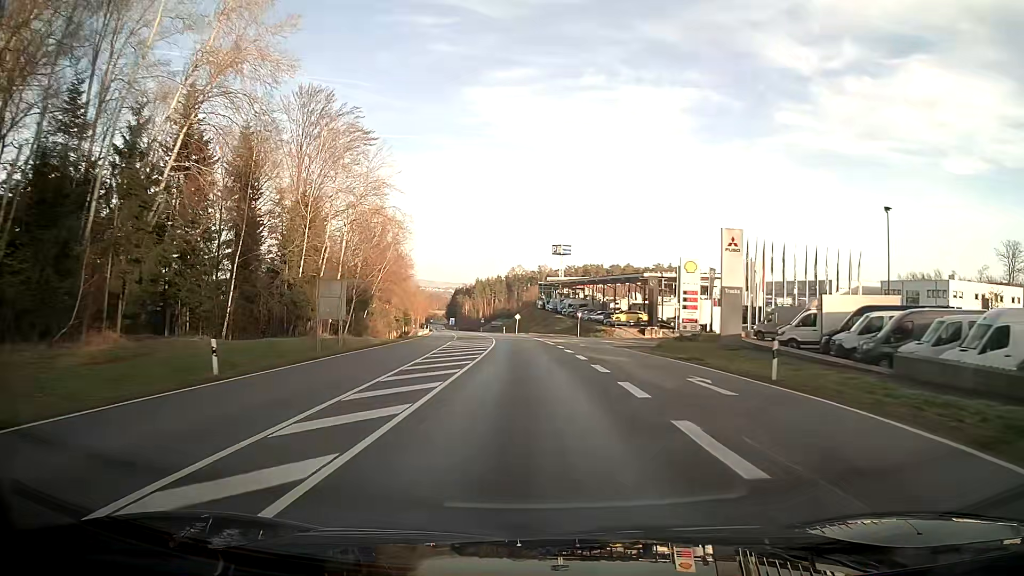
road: secondary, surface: asphalt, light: Day
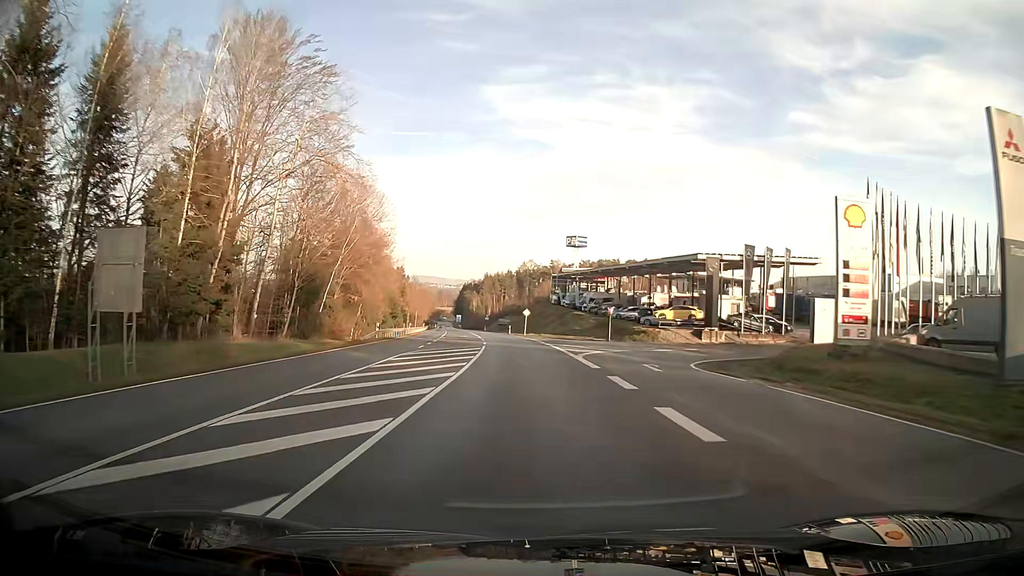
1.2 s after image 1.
(-0.1, +22.5) m; -1°
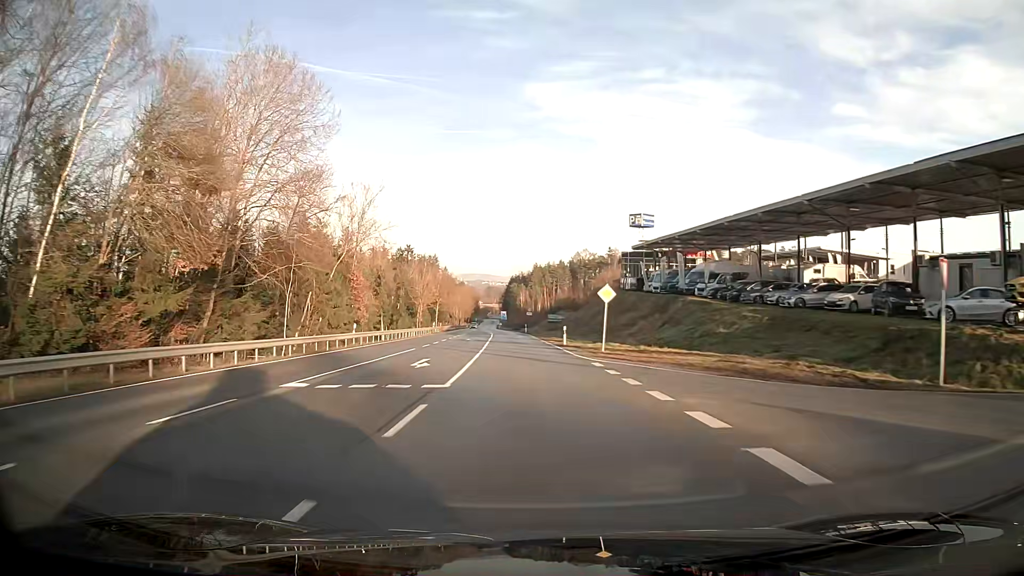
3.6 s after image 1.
(-1.7, +45.3) m; -5°
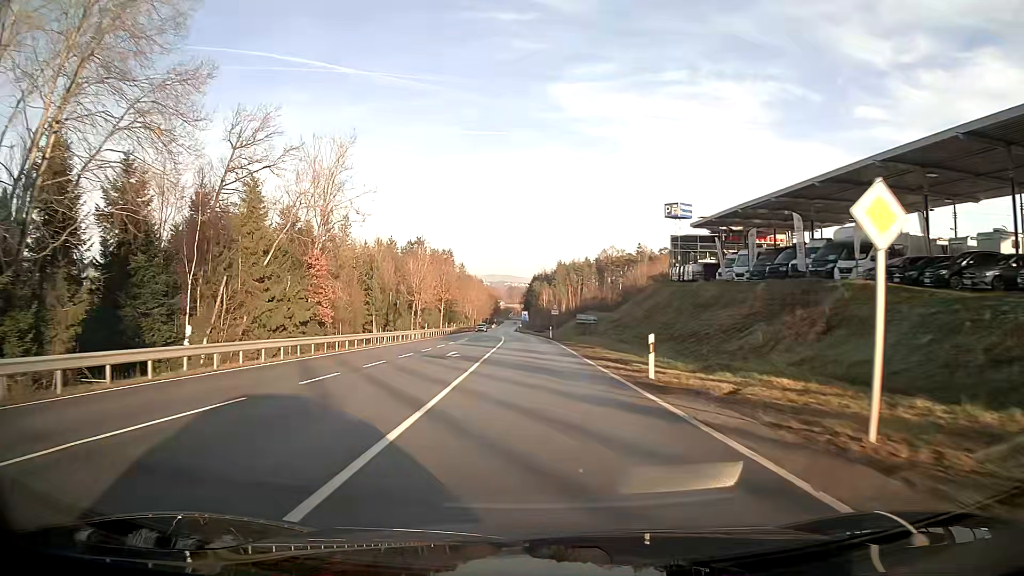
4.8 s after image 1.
(-0.4, +23.0) m; -2°
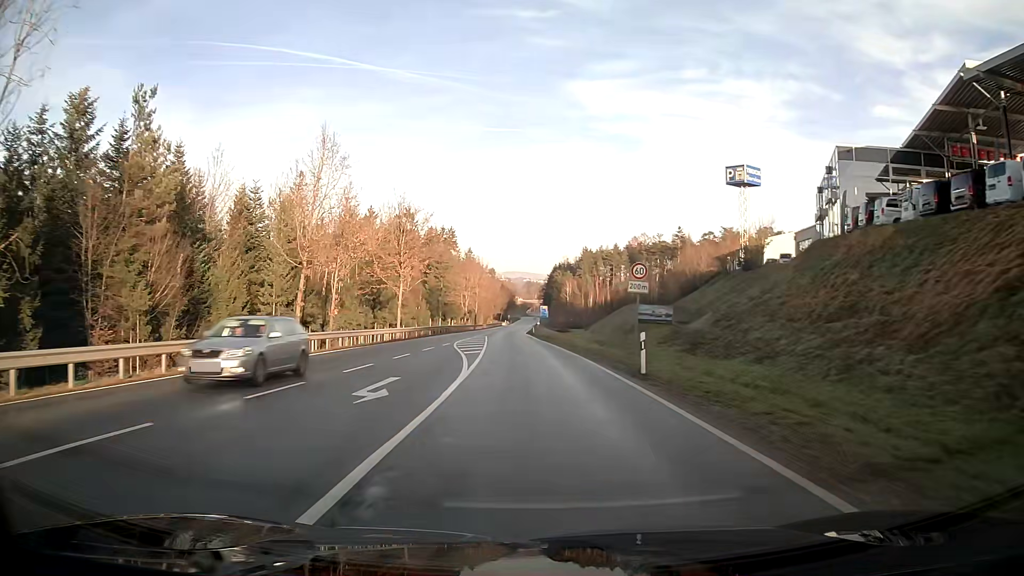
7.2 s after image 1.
(-0.6, +46.6) m; -2°
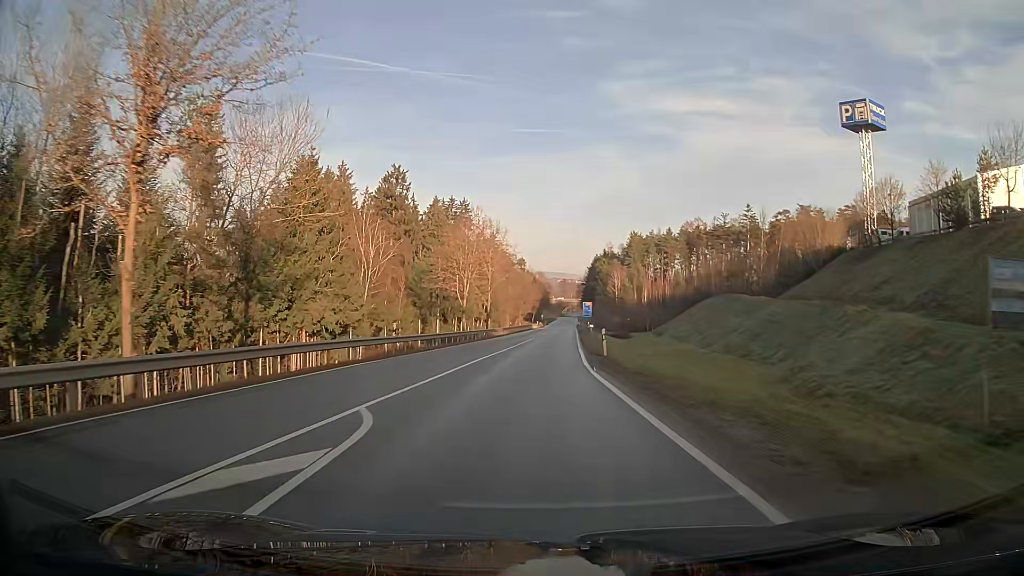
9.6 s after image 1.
(-1.2, +47.1) m; -2°
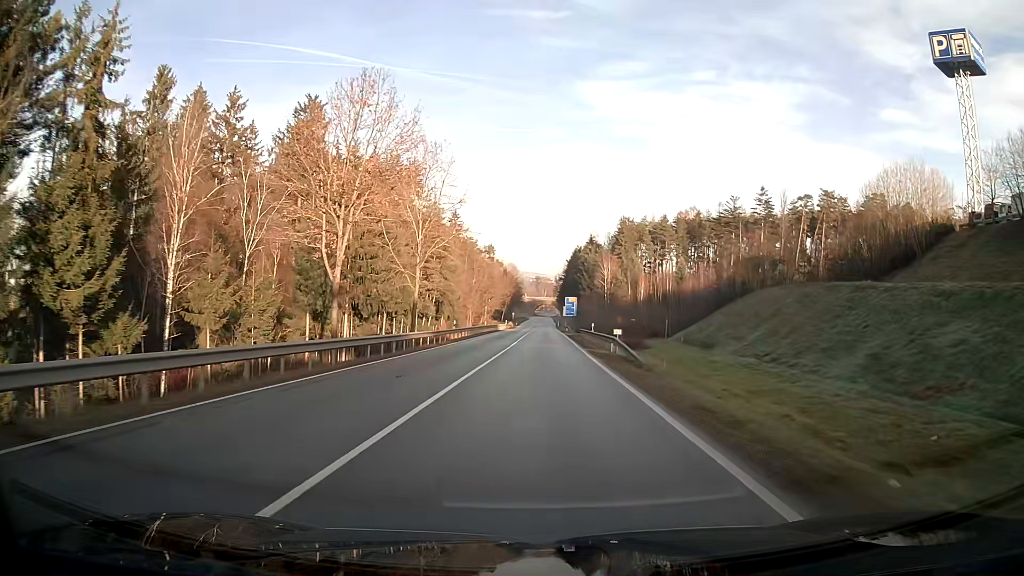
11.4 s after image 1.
(+0.6, +35.1) m; +2°
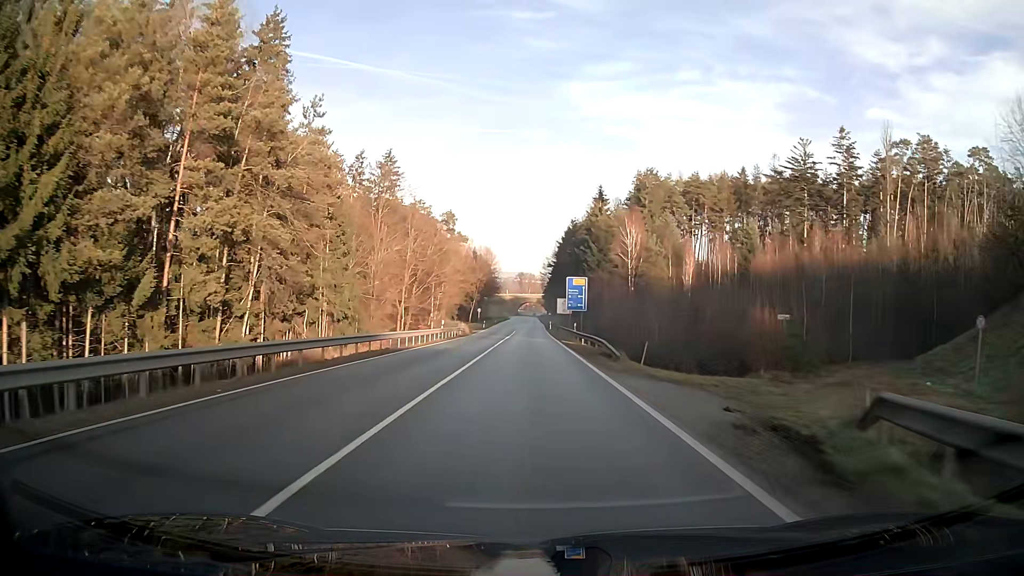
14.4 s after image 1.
(+0.9, +58.0) m; +1°
(0, +10) (0, +20) (0, +30) (0, +40) (0, +50) (0, +60) (0, +70) (0, +80) (0, +90) (0, +100) m
